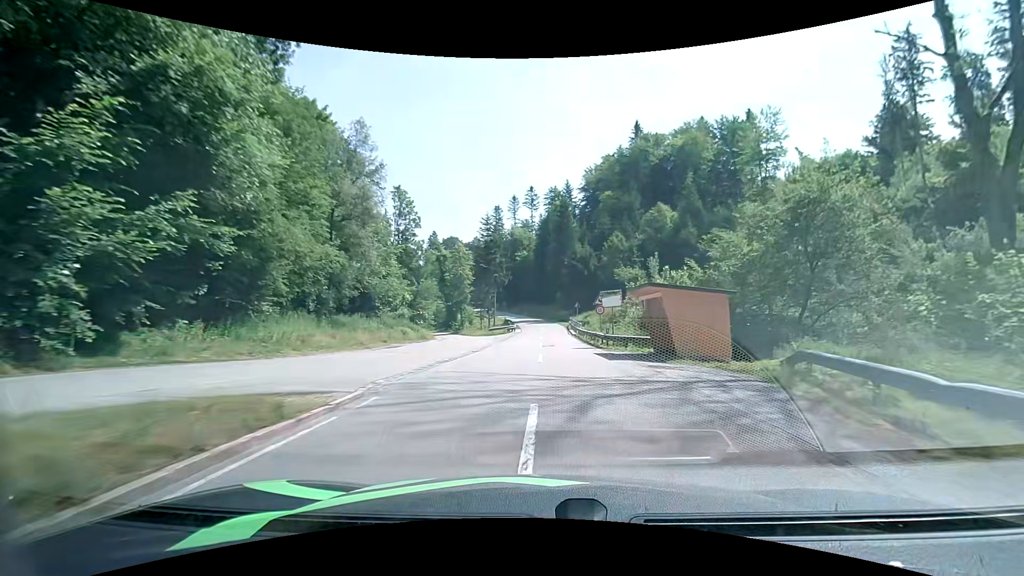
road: tertiary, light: Day
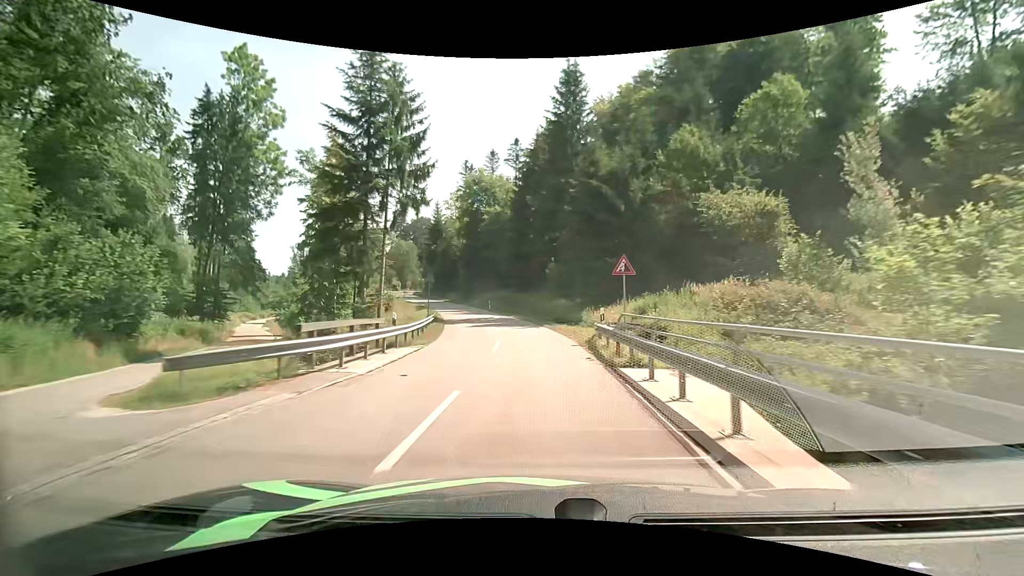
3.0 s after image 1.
(+1.4, +48.6) m; +1°
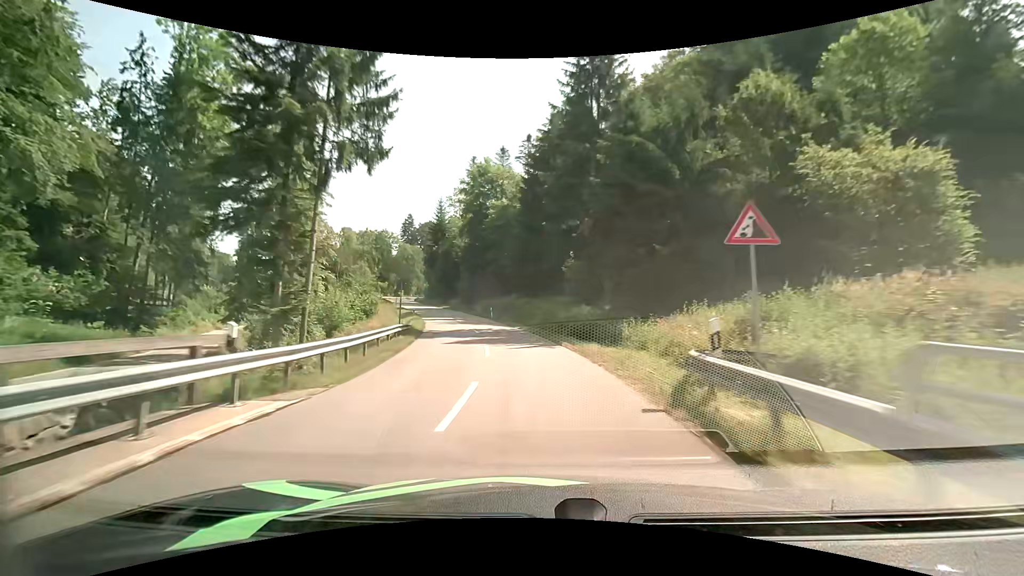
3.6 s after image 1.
(-0.2, +10.4) m; -1°
(0, +10) (-1, +20) (-2, +30) (-5, +40) (-7, +49) (-10, +59) (-14, +68) (-17, +77) (-21, +87) (-25, +96) m
